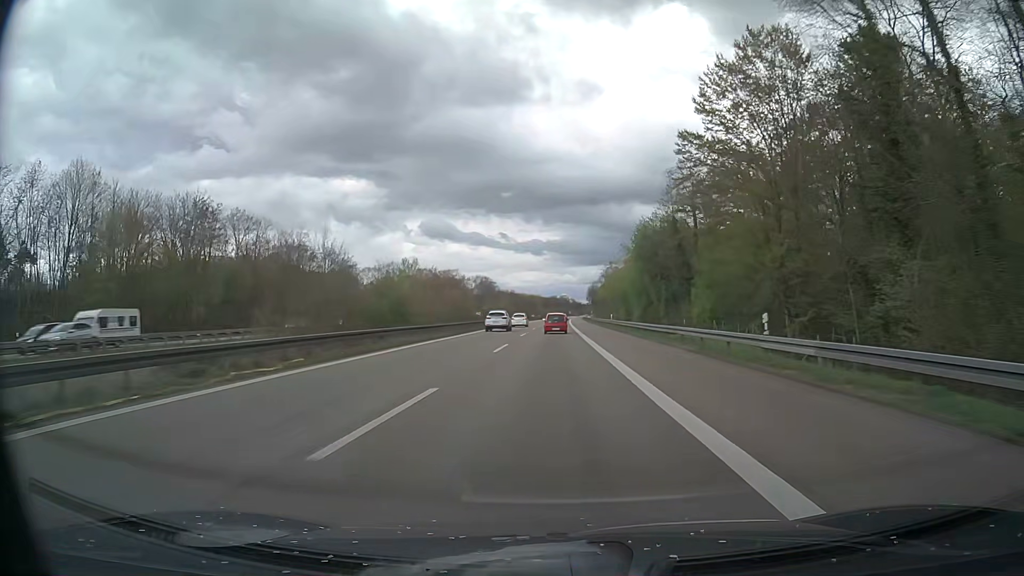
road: motorway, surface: asphalt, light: Day
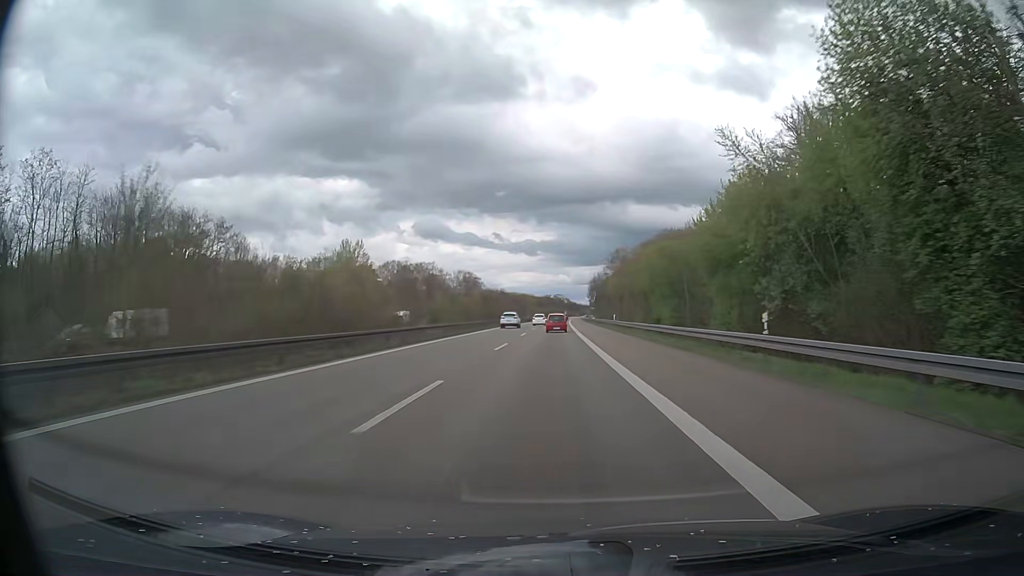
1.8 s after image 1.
(+0.3, +52.3) m; +1°
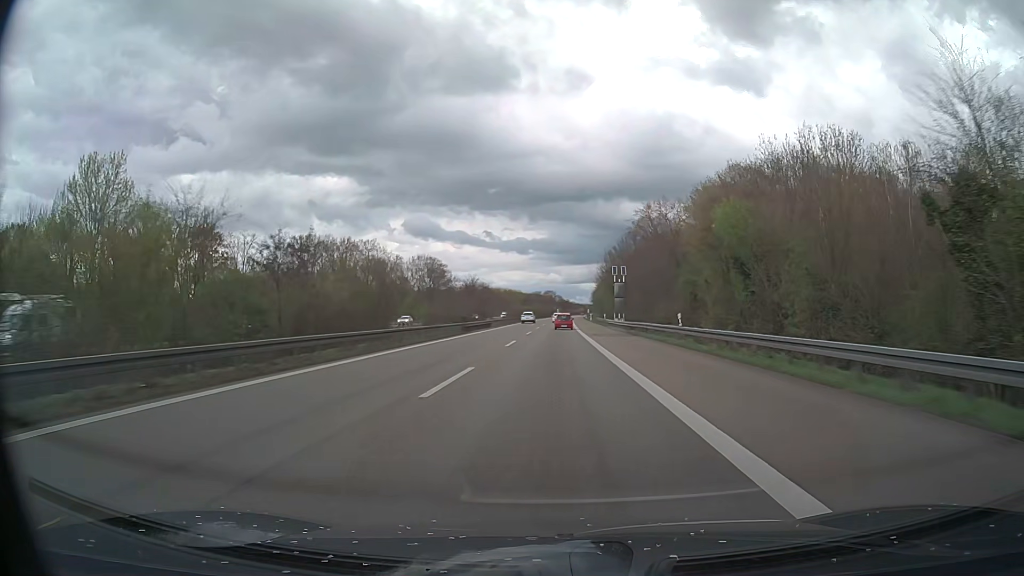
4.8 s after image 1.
(+0.4, +87.2) m; +1°
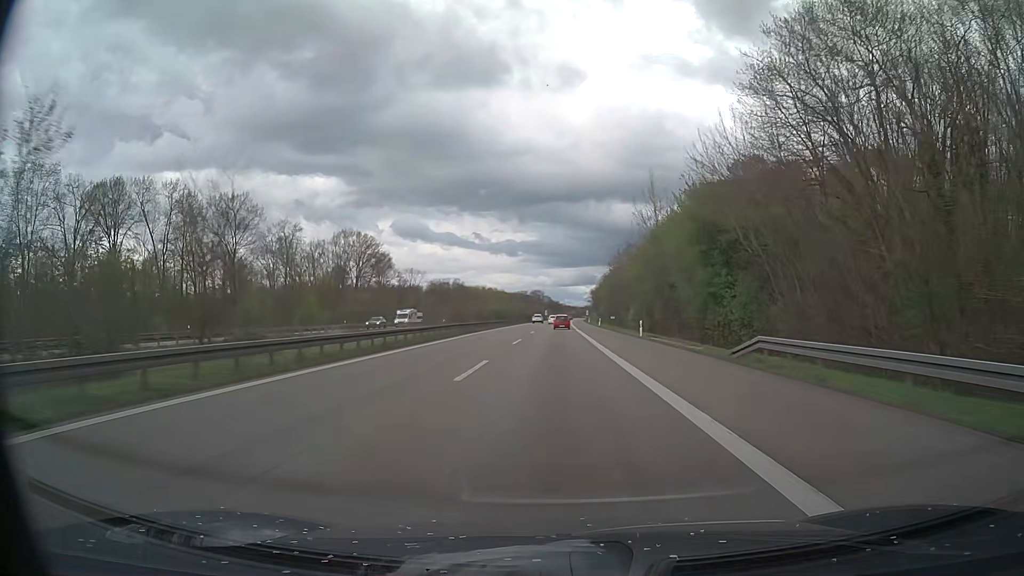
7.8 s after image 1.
(+0.7, +87.2) m; +1°
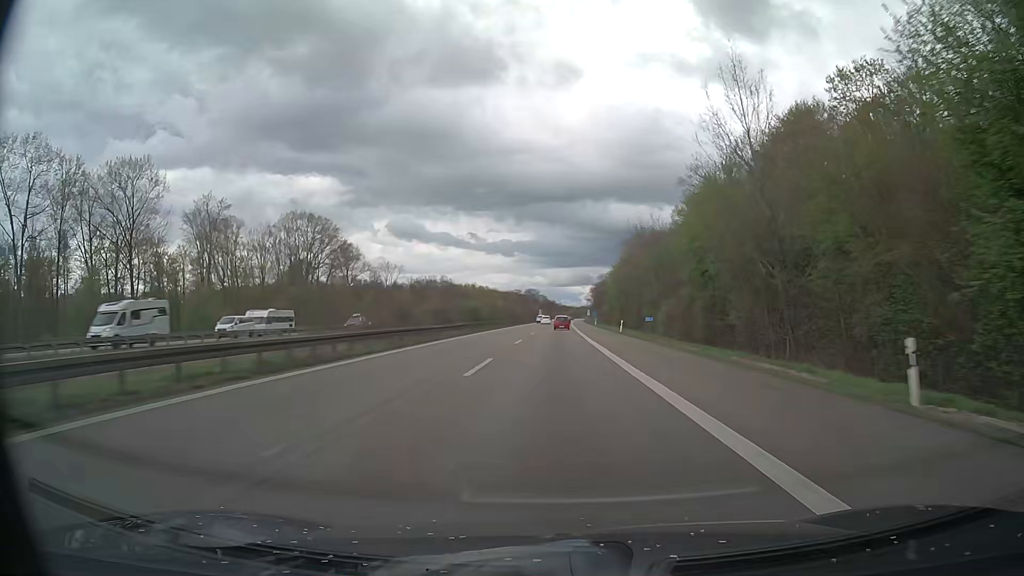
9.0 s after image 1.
(+0.1, +34.8) m; 0°
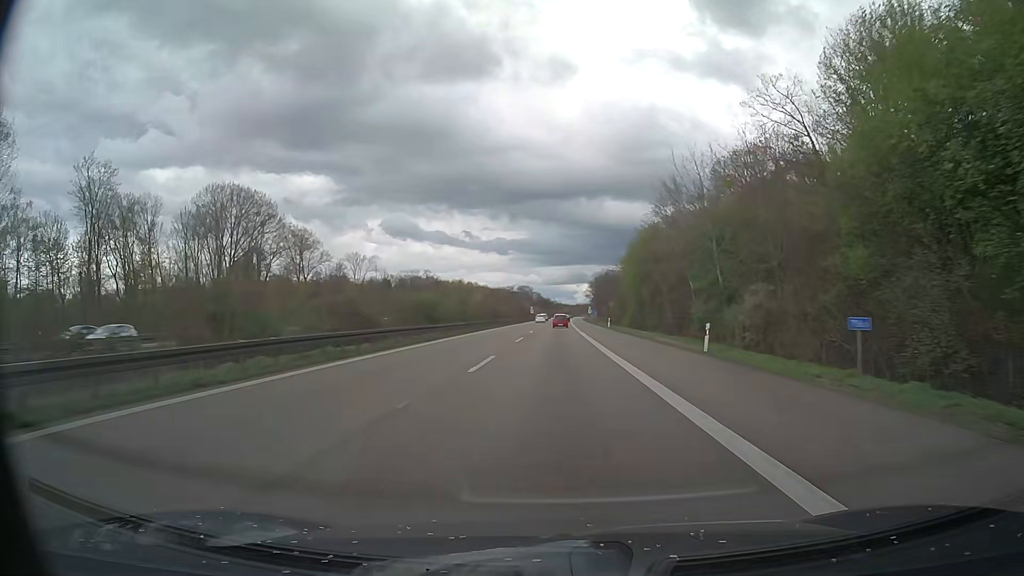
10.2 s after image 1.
(+0.1, +34.8) m; 0°
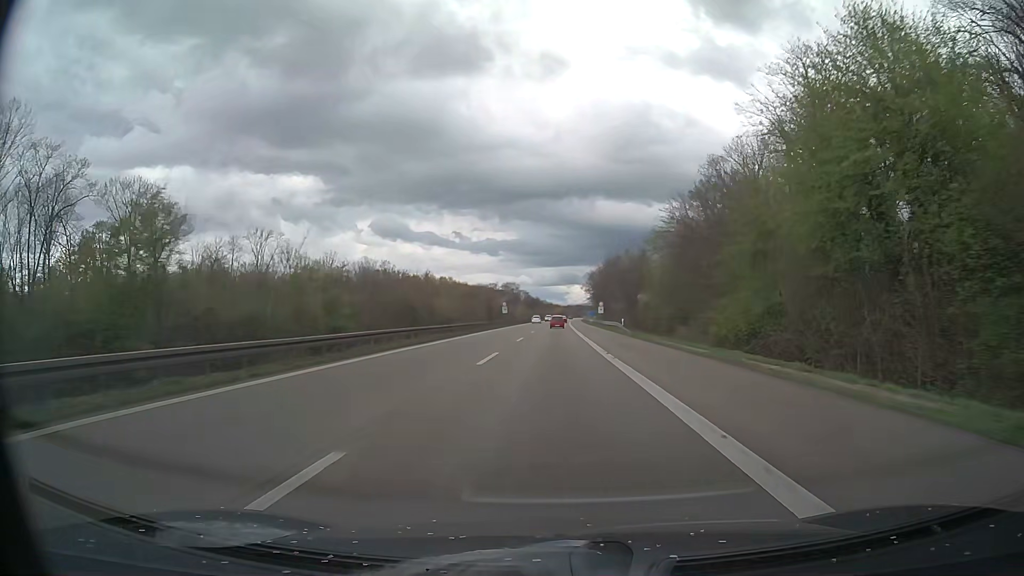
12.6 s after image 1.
(+0.5, +69.6) m; +1°
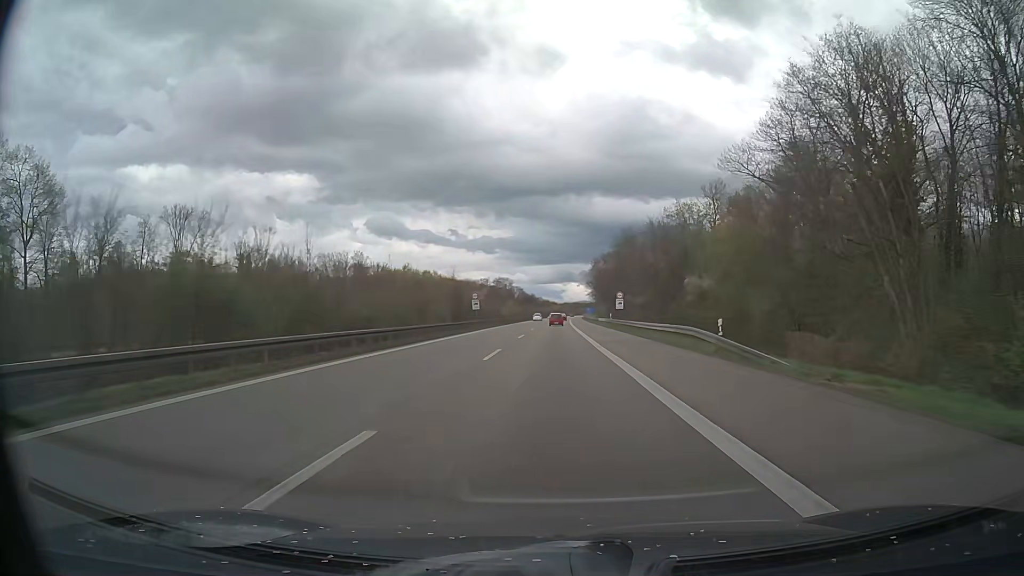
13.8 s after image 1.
(+0.1, +34.8) m; 0°
(0, +10) (0, +20) (0, +30) (0, +40) (0, +50) (0, +60) (0, +70) (0, +80) (+1, +90) (+1, +100) m
